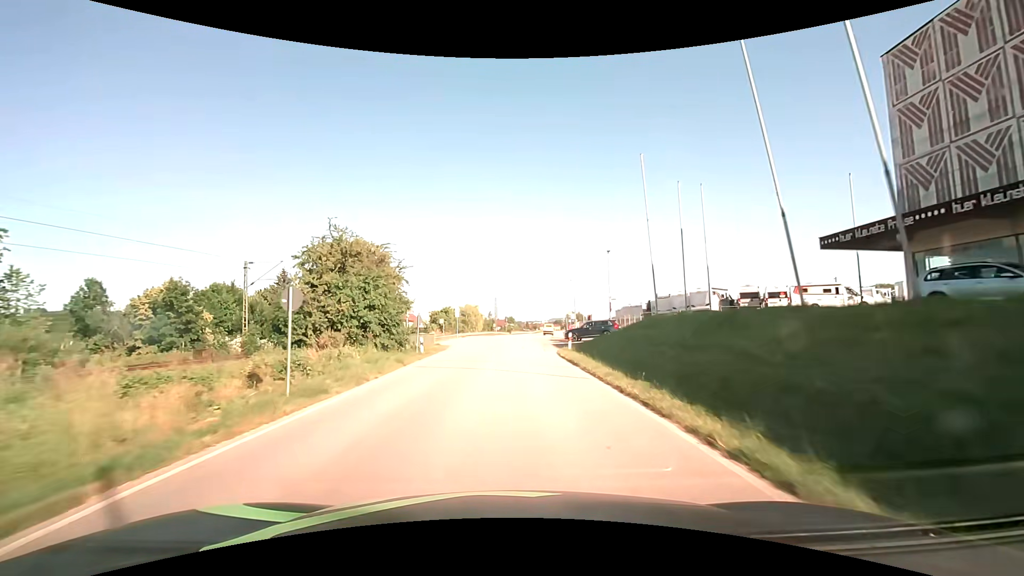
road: unclassified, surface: asphalt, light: Day
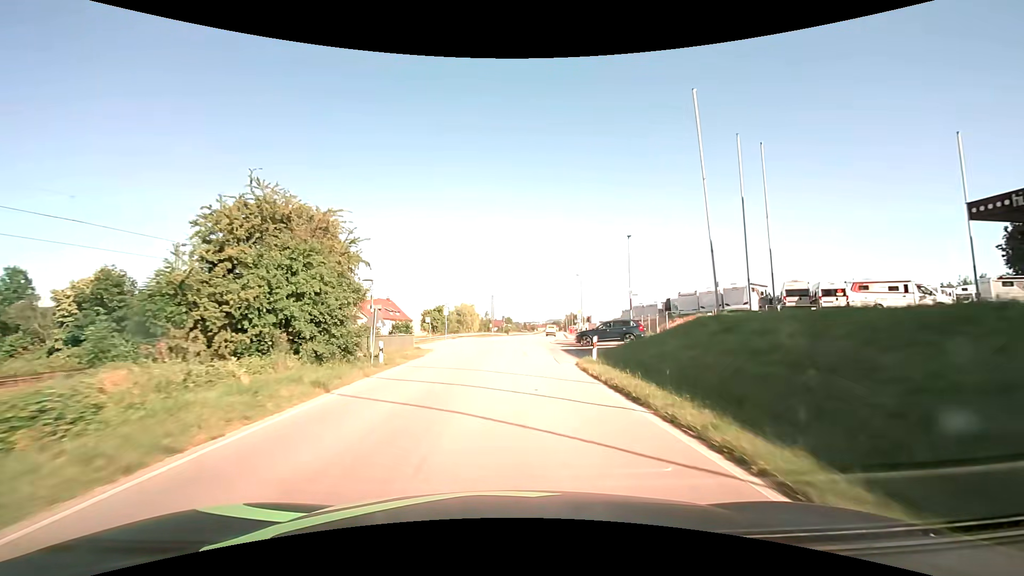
(0.0, +8.6) m; 0°
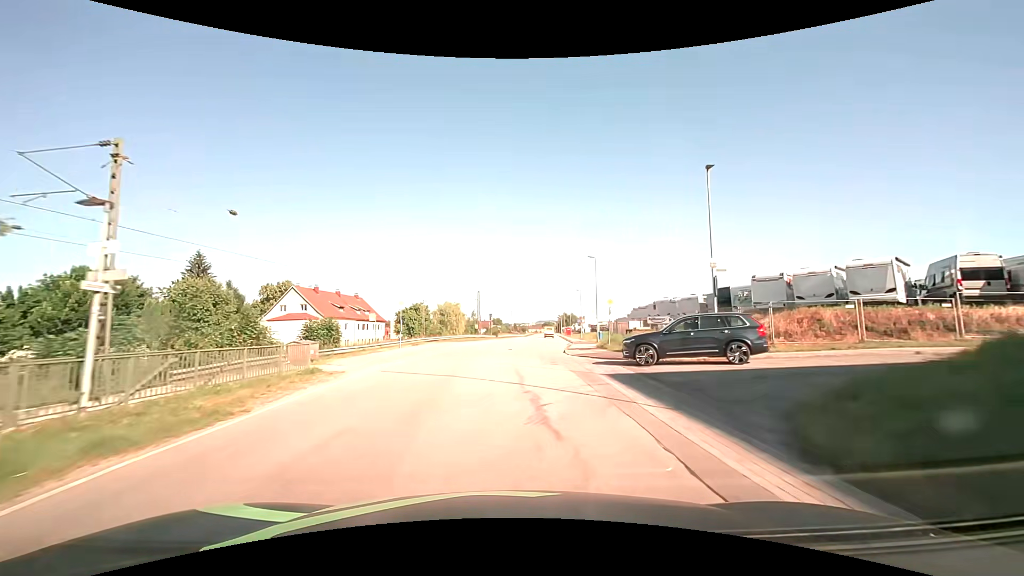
(+0.2, +17.3) m; +2°
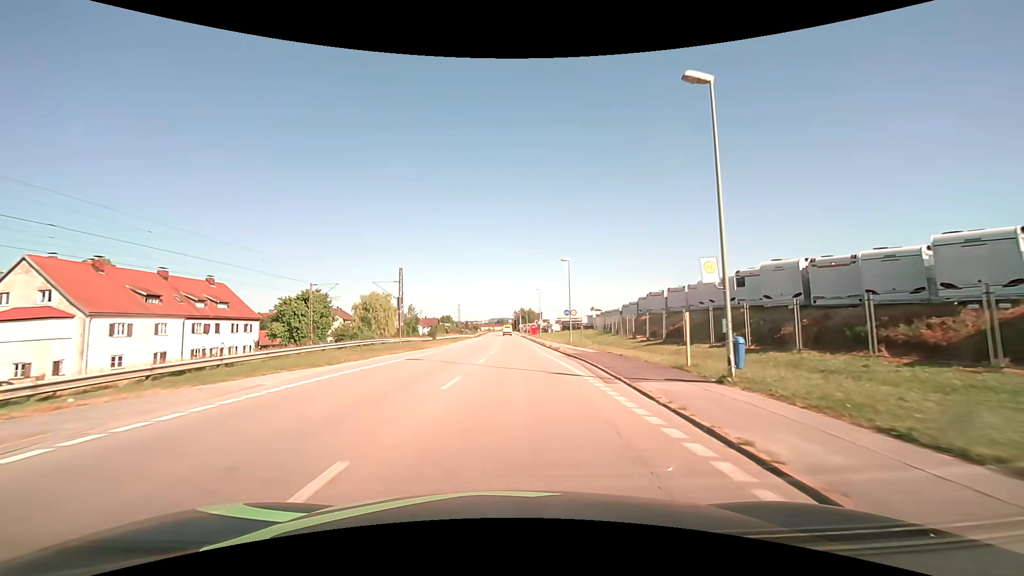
(+1.3, +34.5) m; +5°
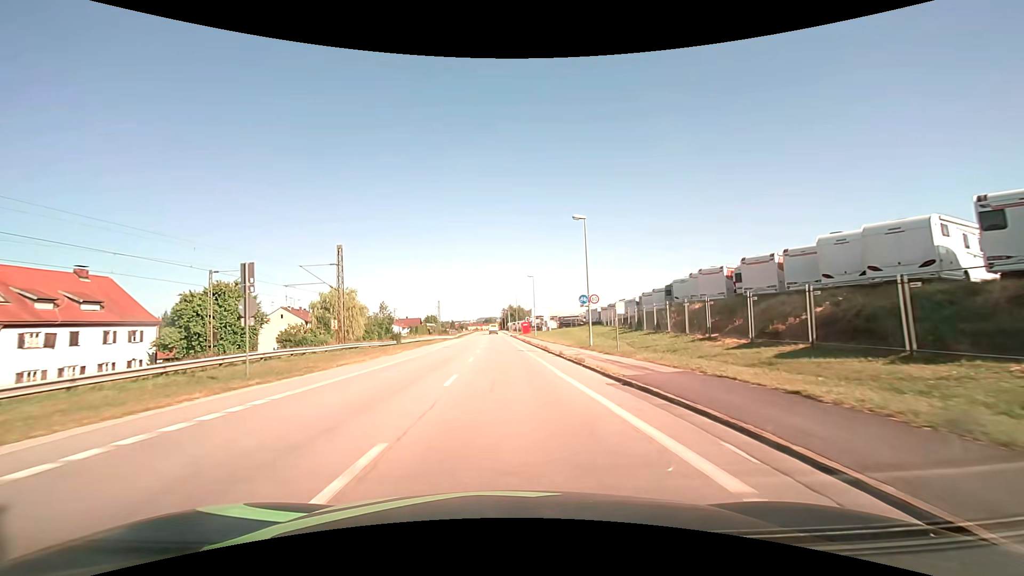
(+0.2, +17.4) m; +1°
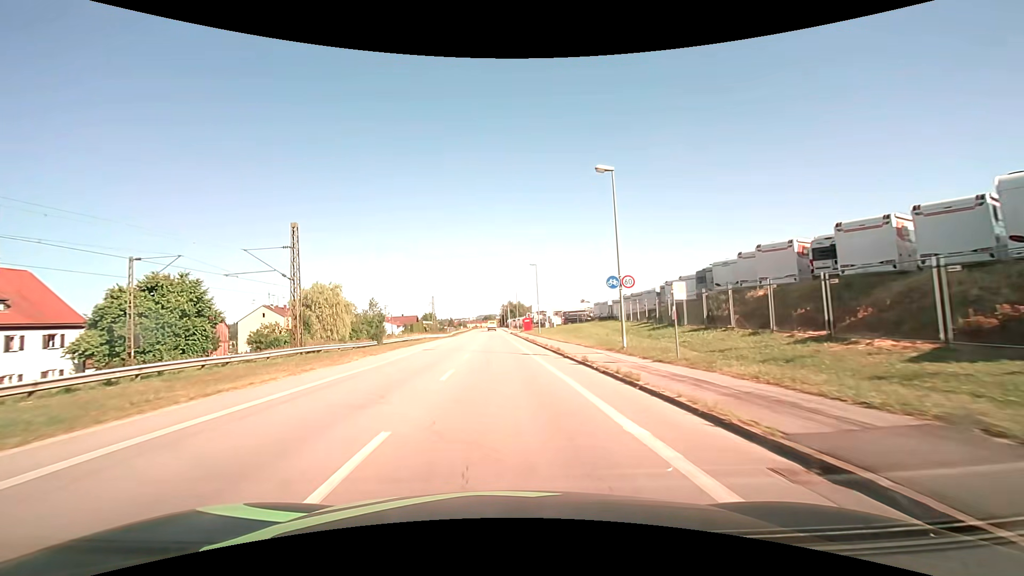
(0.0, +8.7) m; 0°
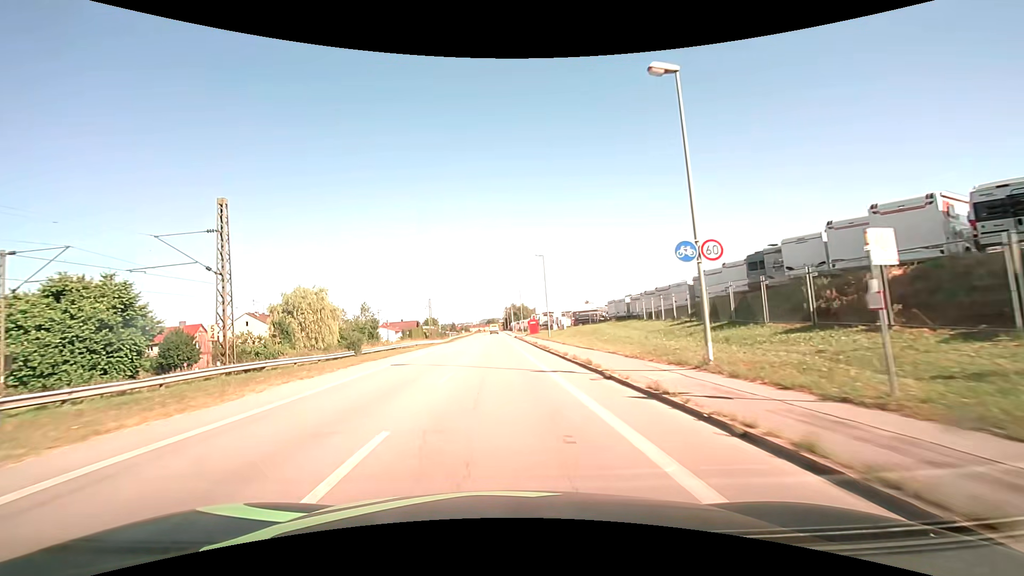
(0.0, +8.8) m; 0°
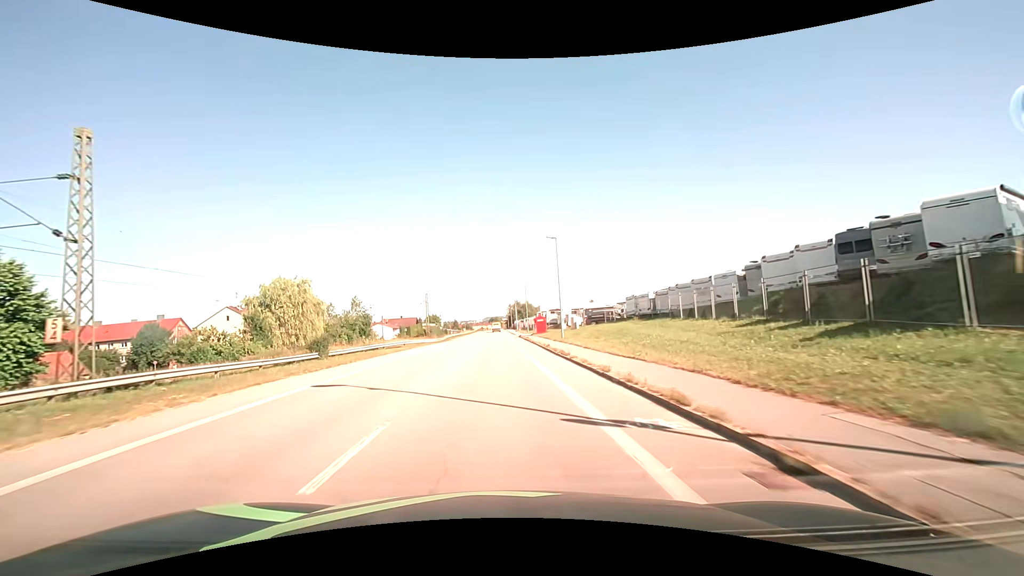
(0.0, +8.7) m; -1°
